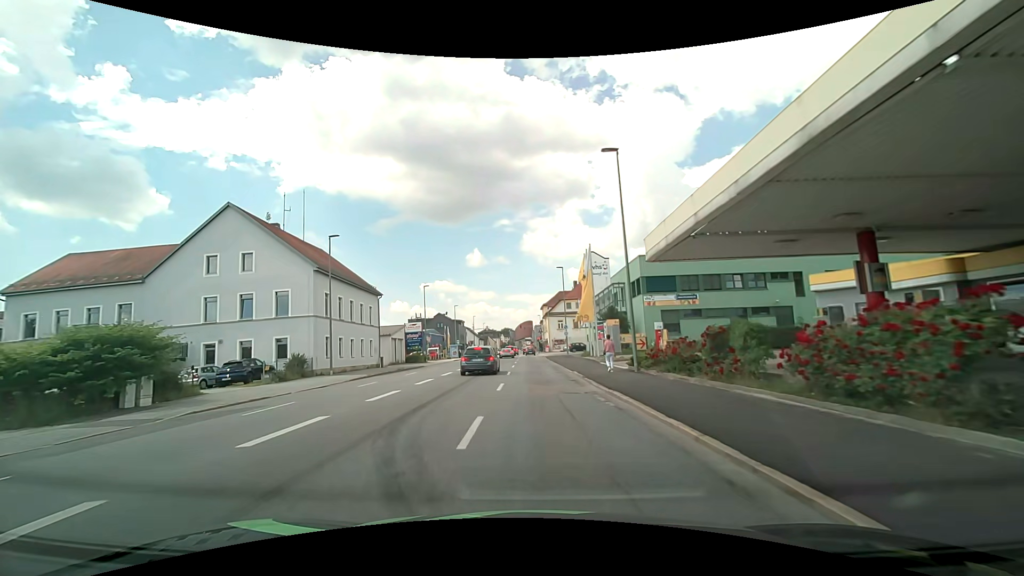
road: tertiary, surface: asphalt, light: Day
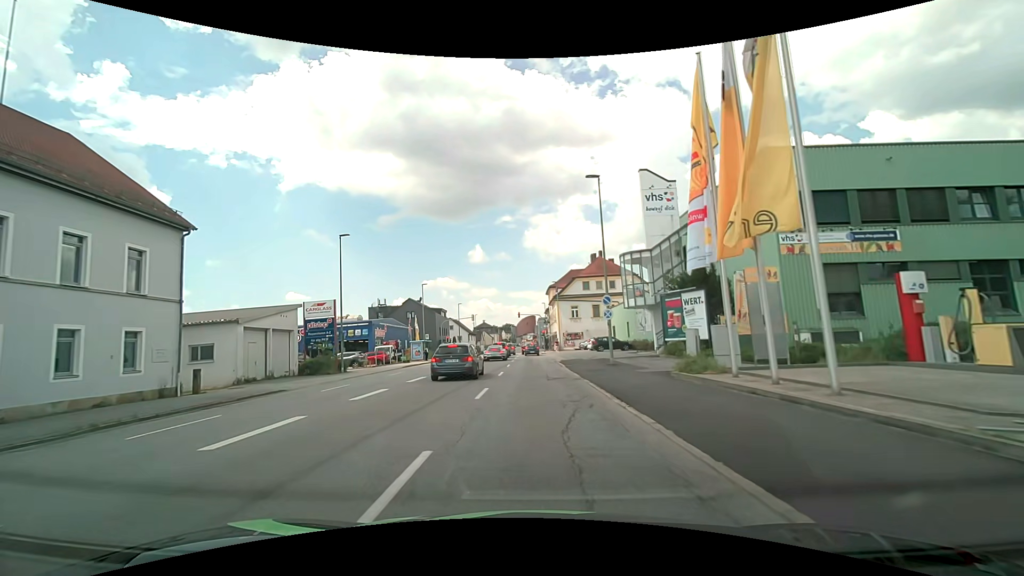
(0.0, +30.3) m; 0°
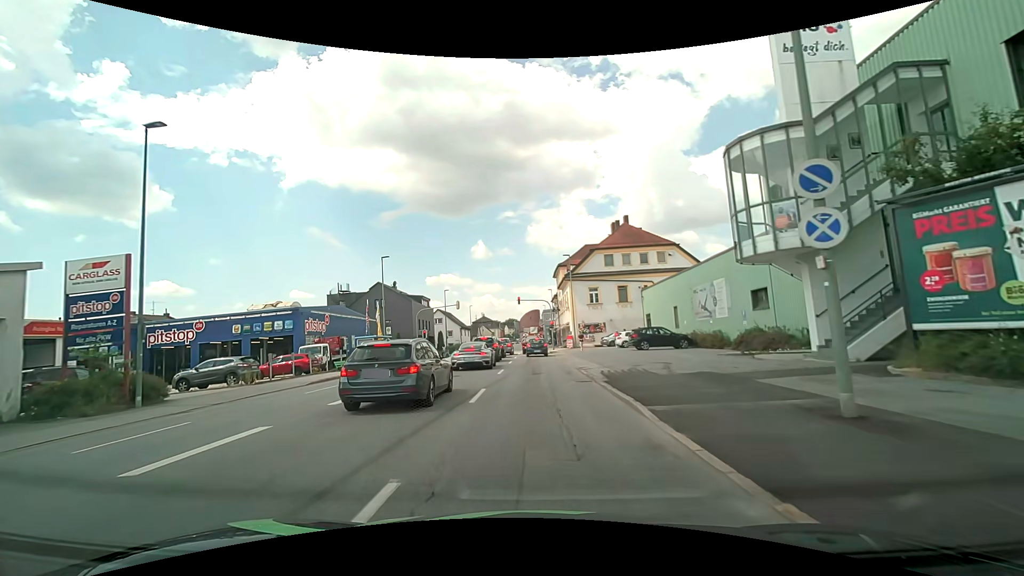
(-0.1, +19.1) m; 0°
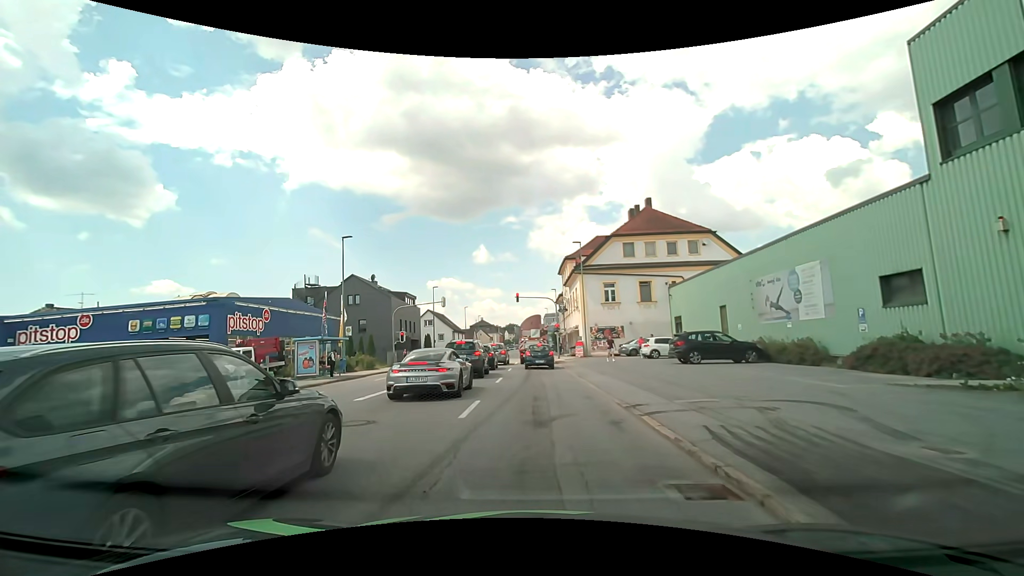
(-0.1, +10.3) m; -1°
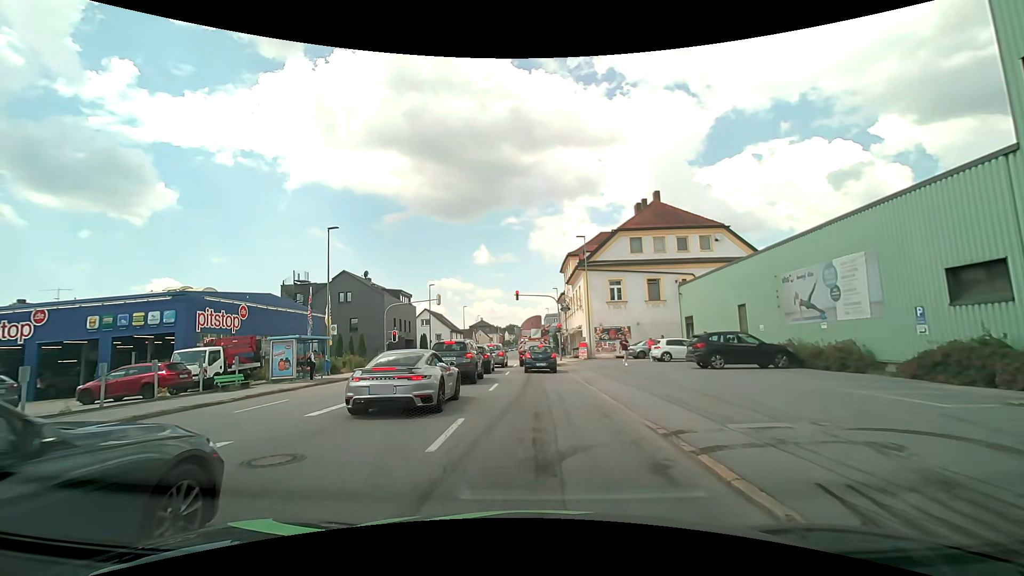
(0.0, +2.8) m; 0°
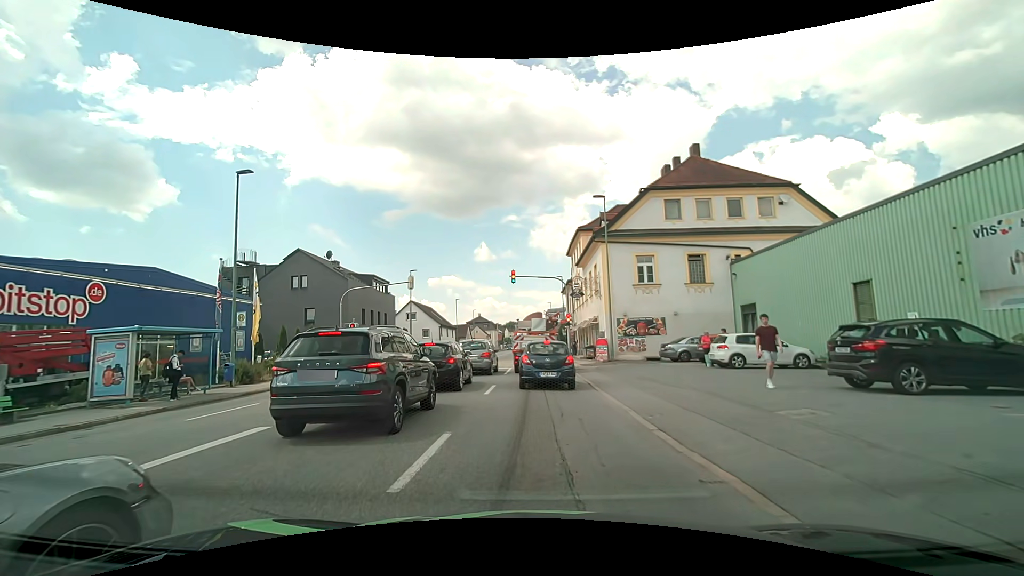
(0.0, +10.7) m; 0°
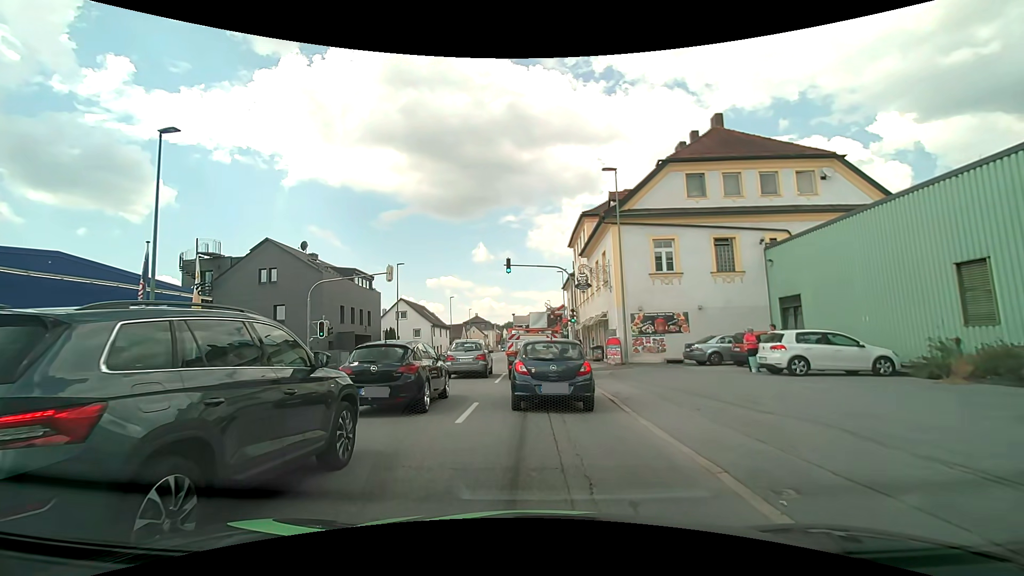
(0.0, +4.8) m; -1°
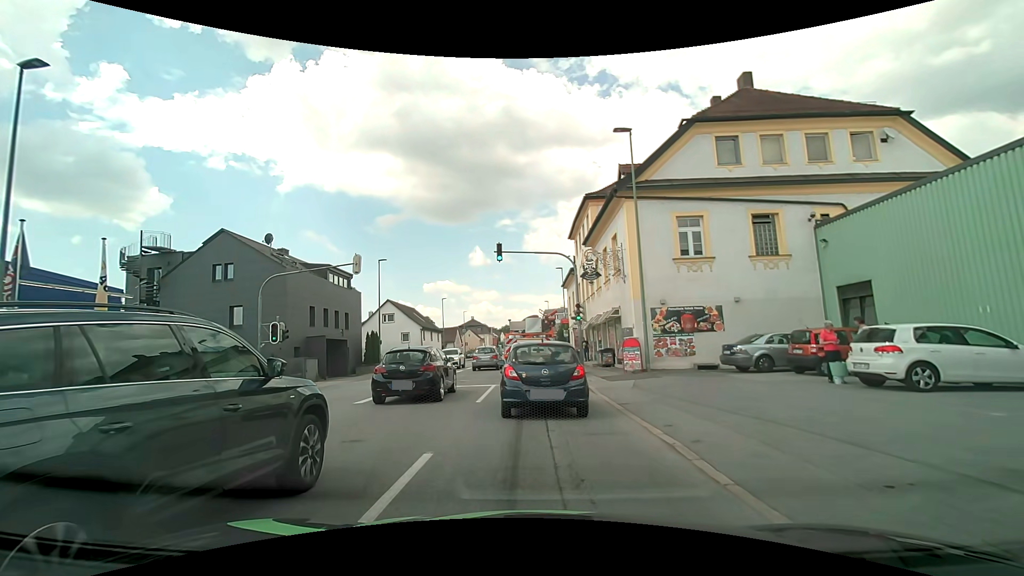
(+0.1, +5.2) m; 0°
(0, +10) (0, +20) (+1, +30) (+1, +40) (+1, +50) (+1, +60) (+1, +70) (+1, +80) (+1, +90) (+1, +100) m
